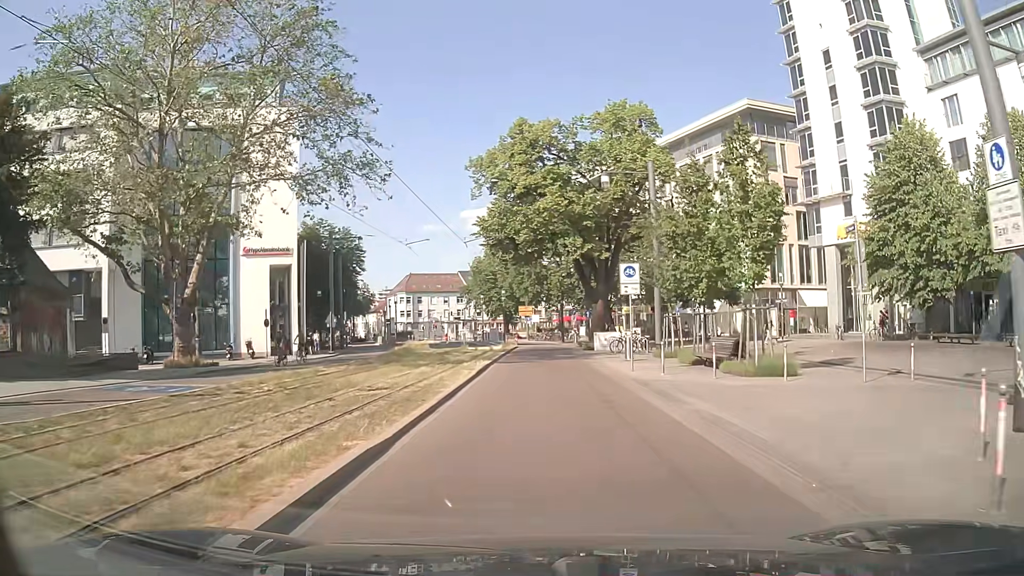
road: residential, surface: asphalt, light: Day
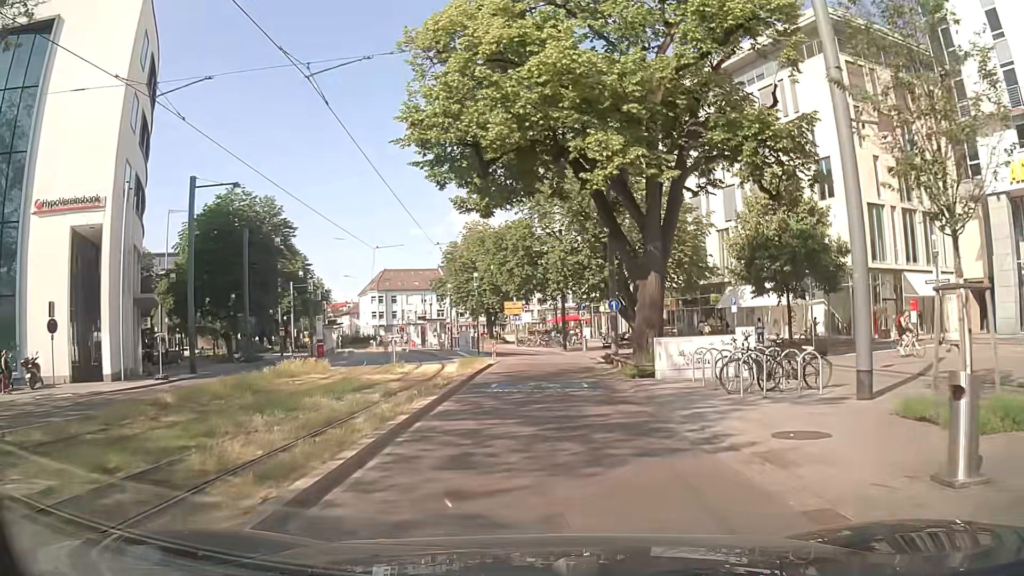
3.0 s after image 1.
(+0.4, +22.5) m; +1°
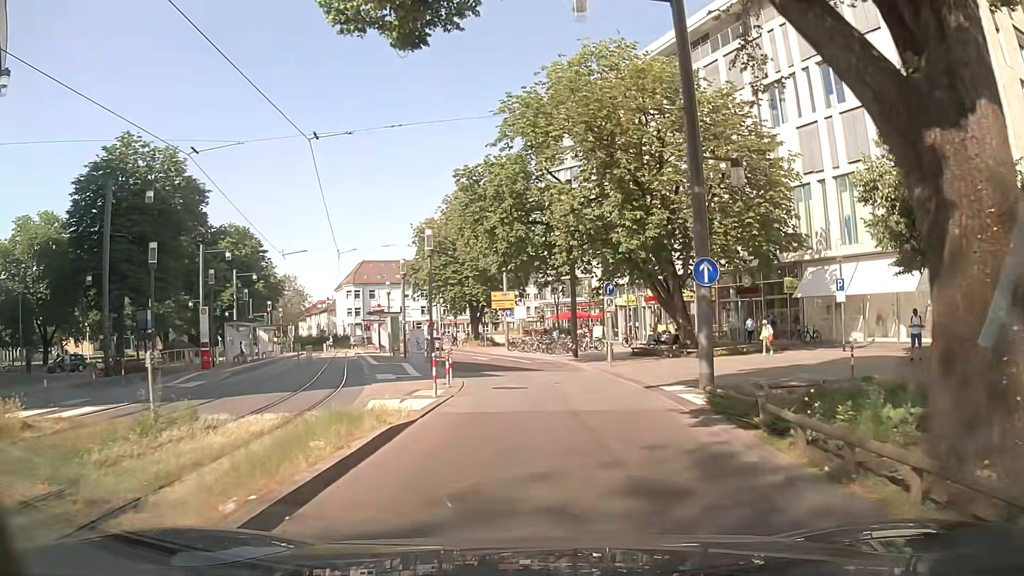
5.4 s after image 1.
(+0.1, +17.9) m; 0°
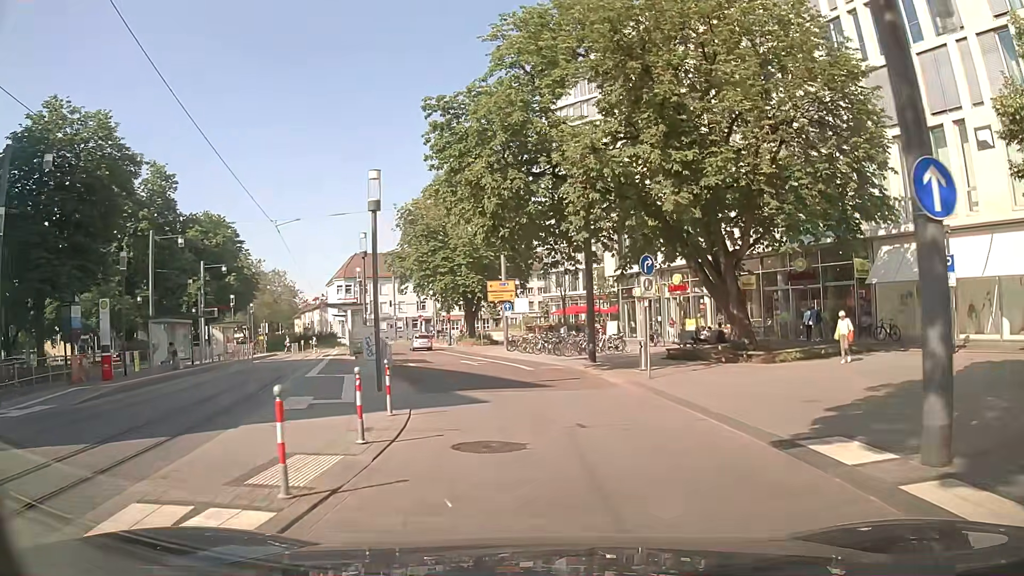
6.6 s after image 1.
(+0.2, +8.8) m; +1°
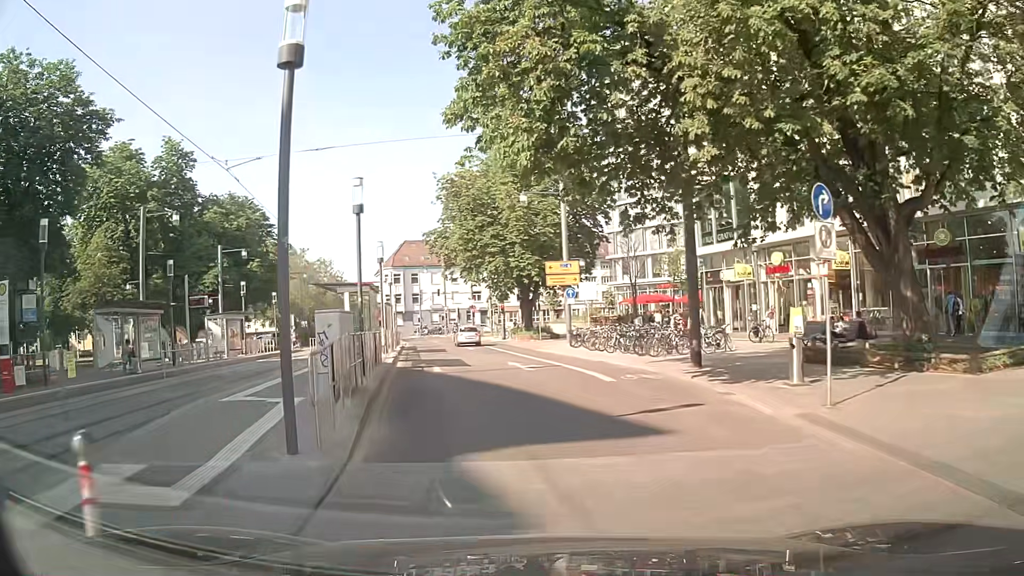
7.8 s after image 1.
(-0.5, +8.7) m; -6°
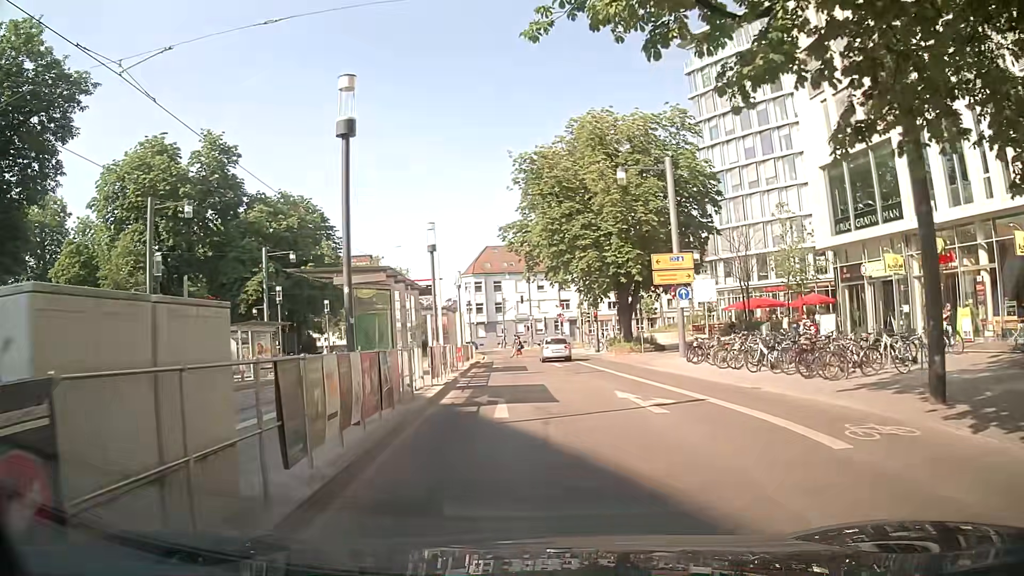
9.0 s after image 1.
(-0.4, +8.5) m; -7°
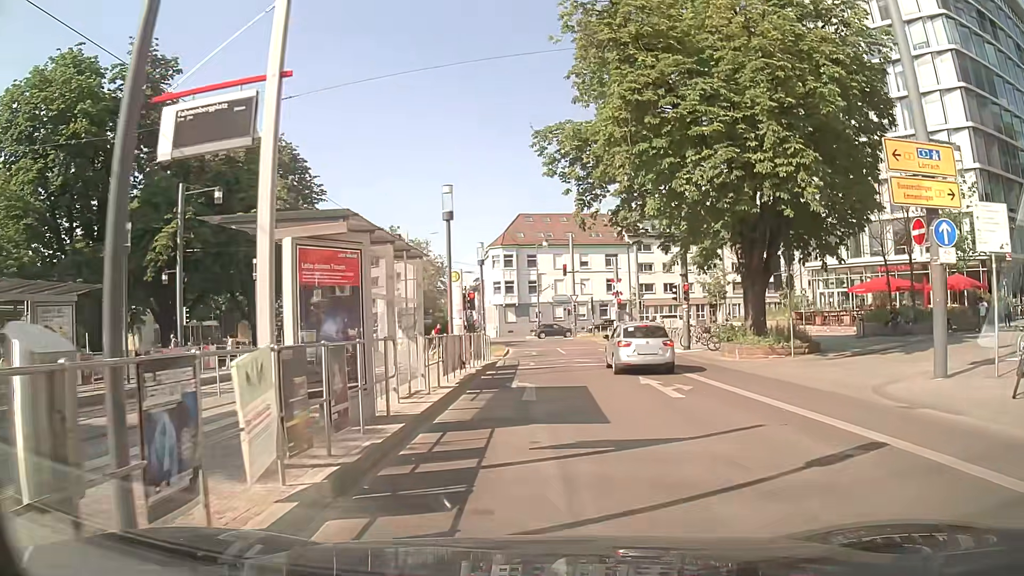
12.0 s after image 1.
(-0.3, +18.9) m; -1°
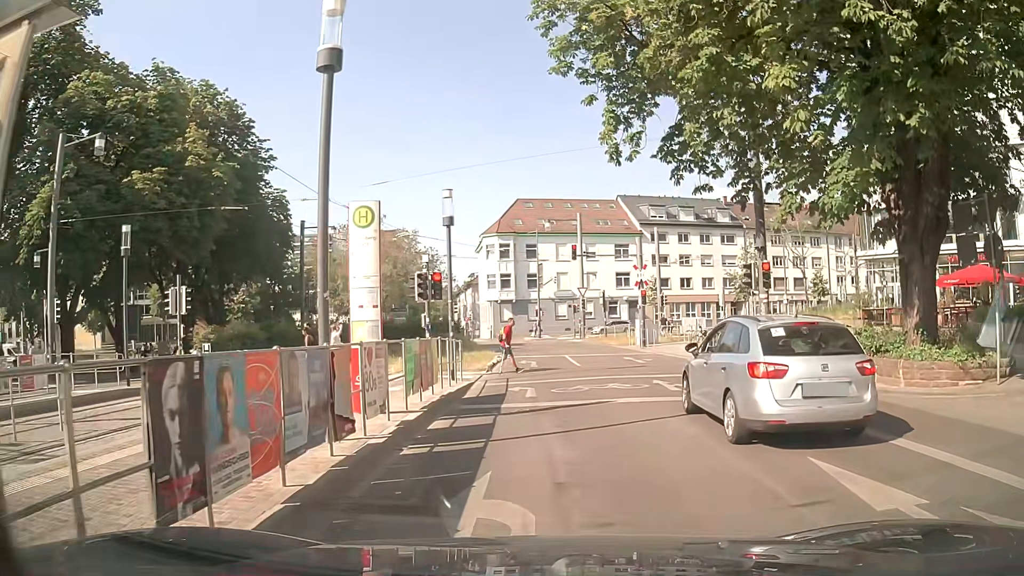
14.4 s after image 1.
(-0.1, +10.8) m; +1°
